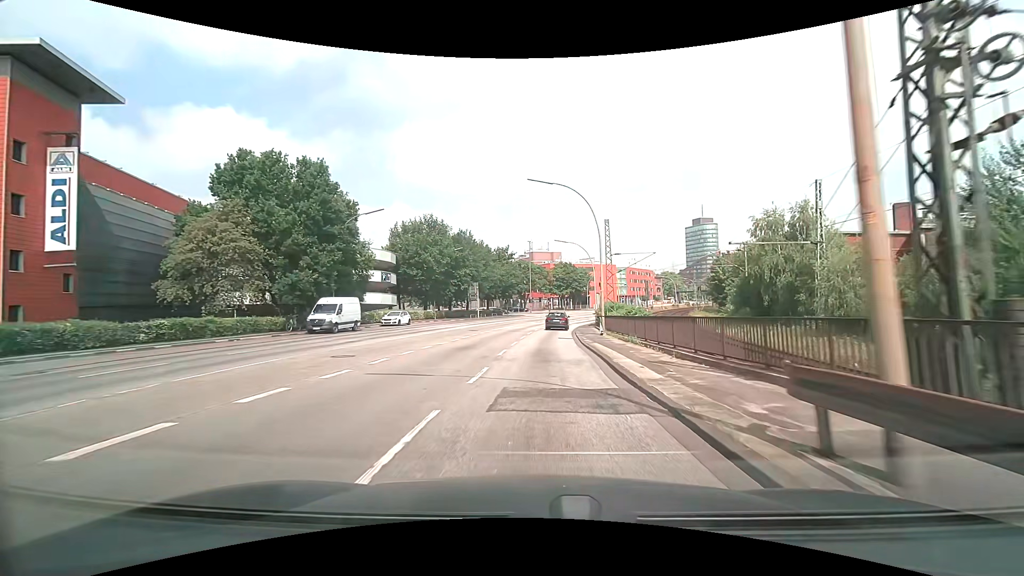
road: primary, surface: asphalt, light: Day
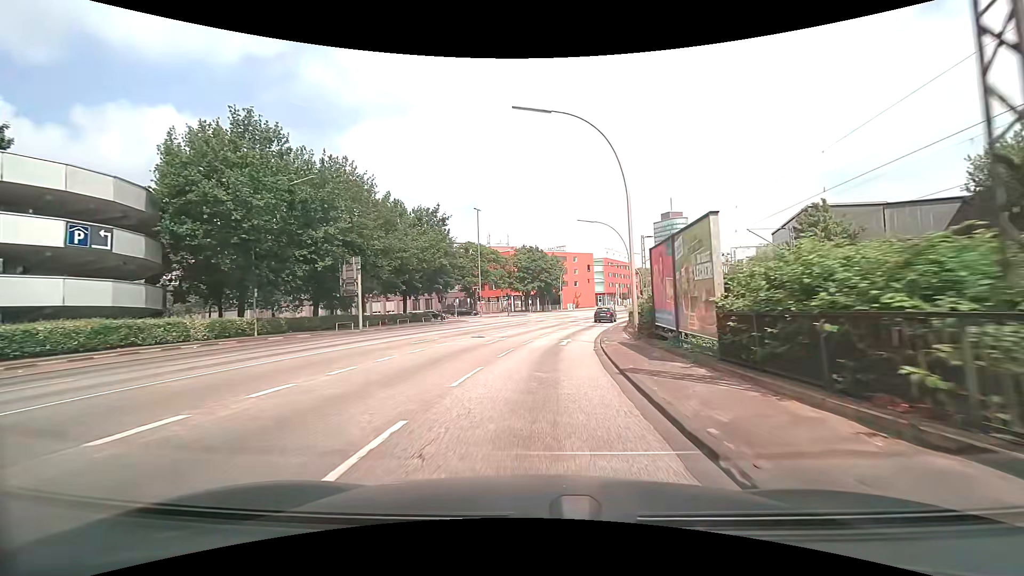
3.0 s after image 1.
(+1.5, +38.0) m; +4°
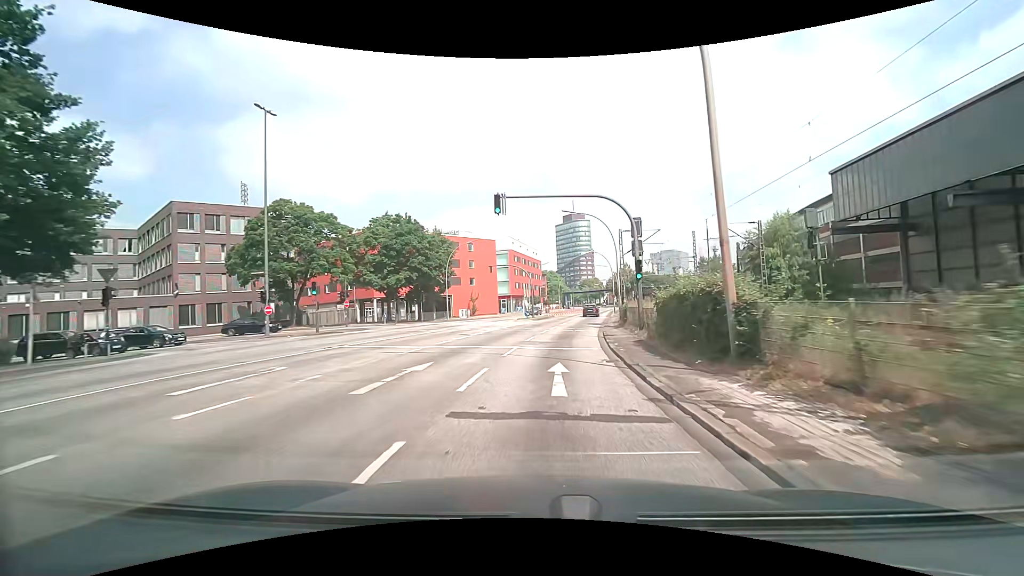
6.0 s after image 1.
(+3.2, +37.7) m; +11°
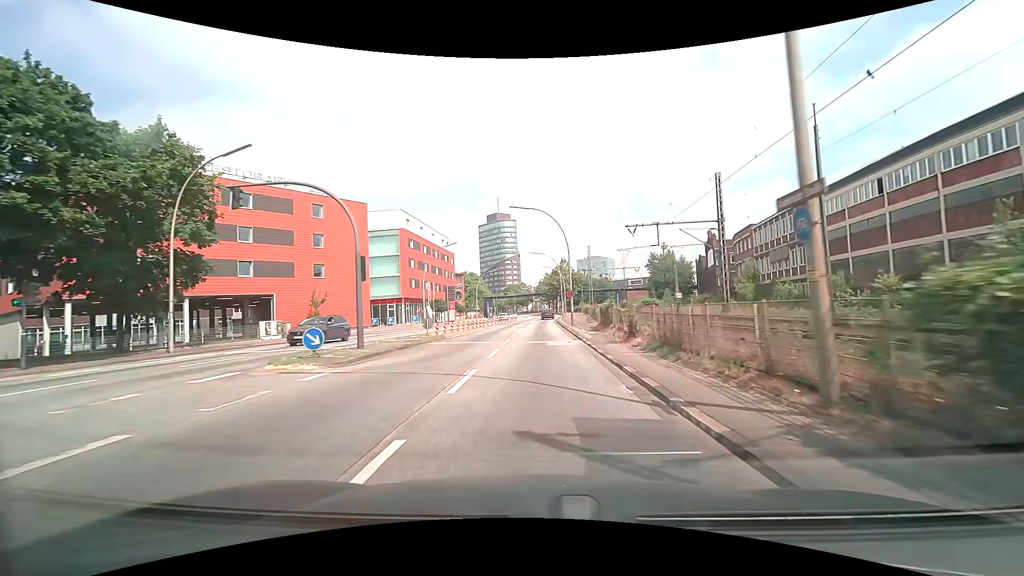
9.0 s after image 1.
(+3.1, +37.5) m; +9°
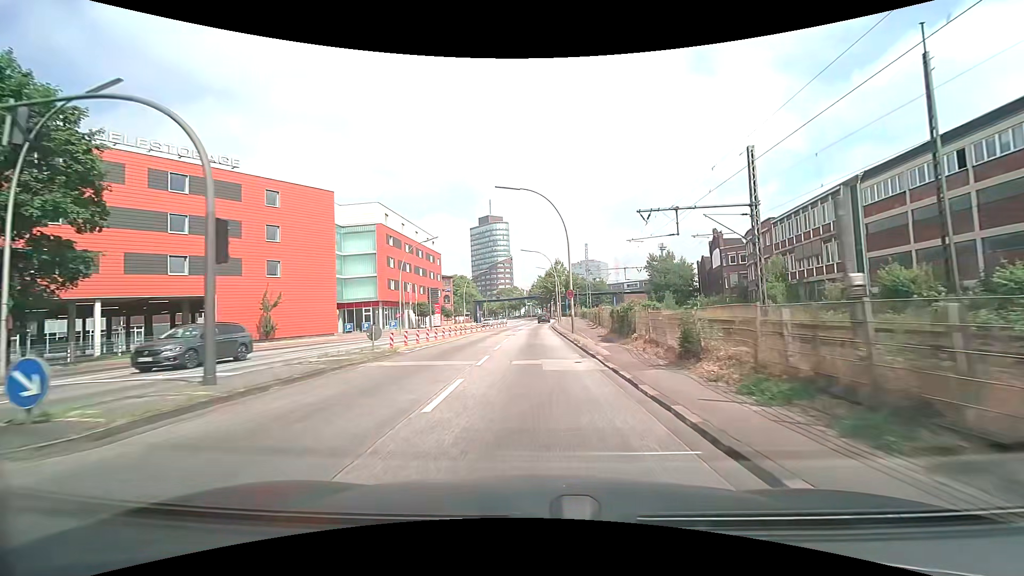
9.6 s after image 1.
(+0.1, +7.5) m; +1°
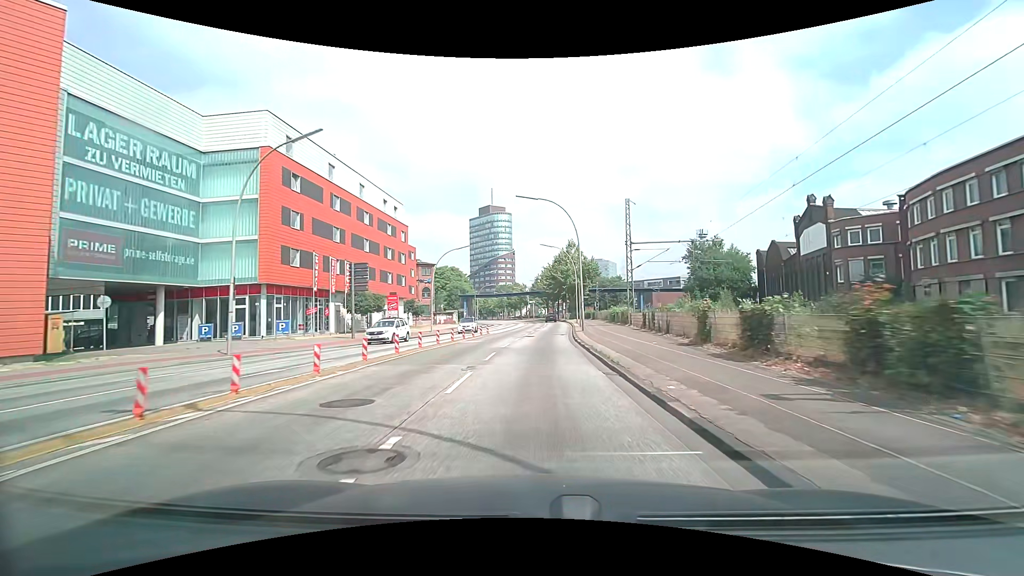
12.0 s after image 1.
(+0.2, +30.1) m; 0°
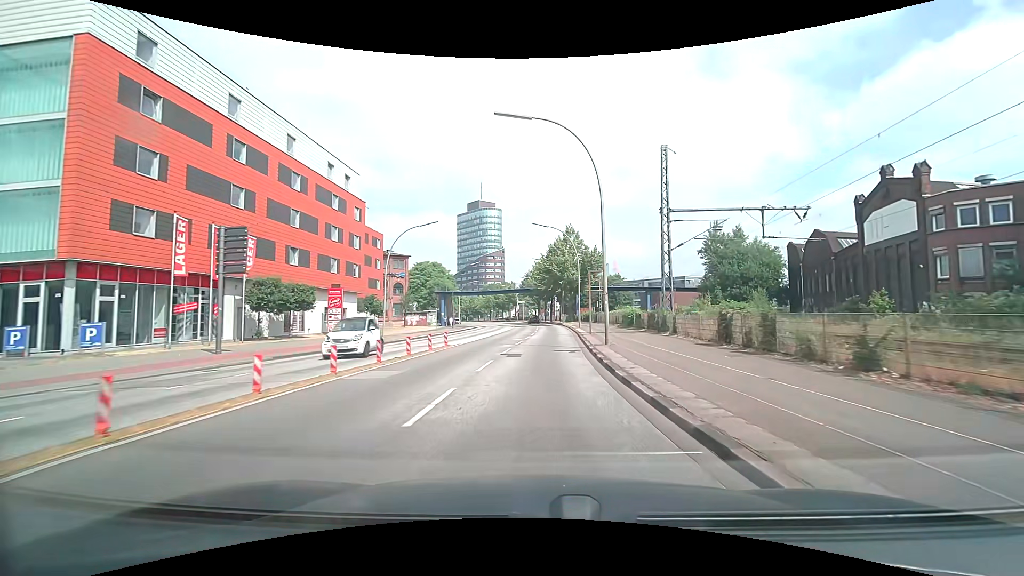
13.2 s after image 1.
(+0.1, +15.1) m; +1°
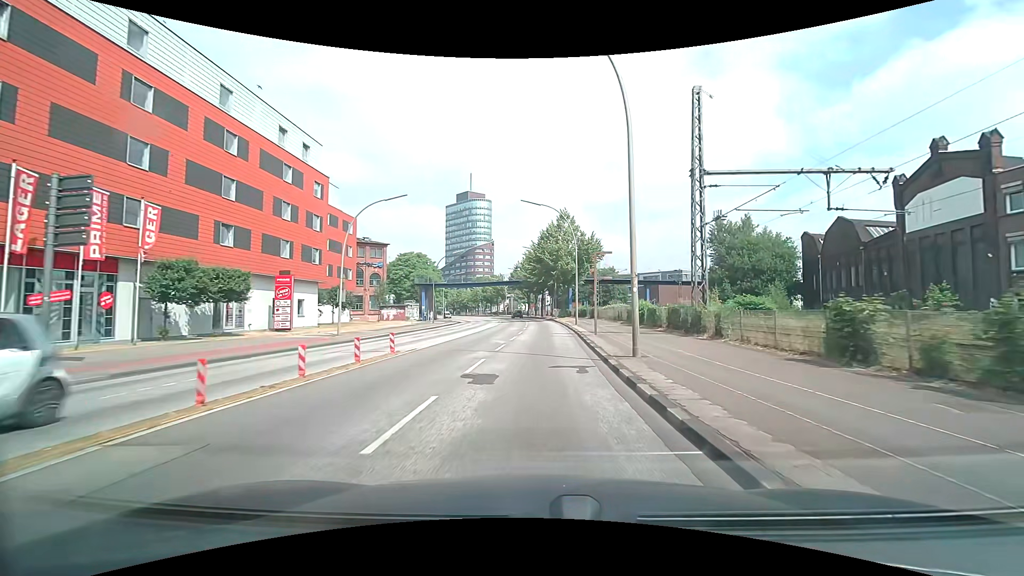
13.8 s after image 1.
(0.0, +7.6) m; +1°
